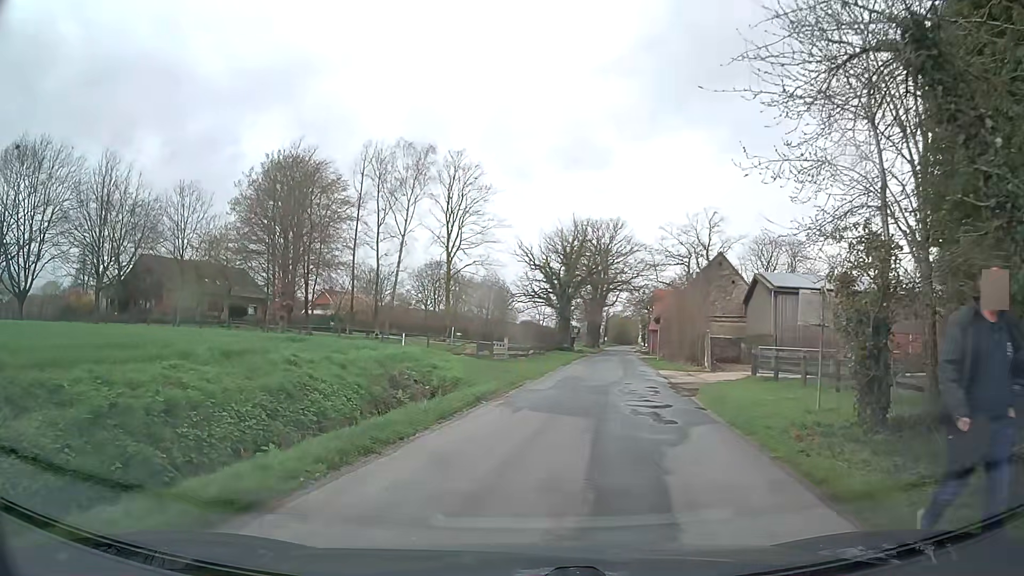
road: unclassified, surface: asphalt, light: Day
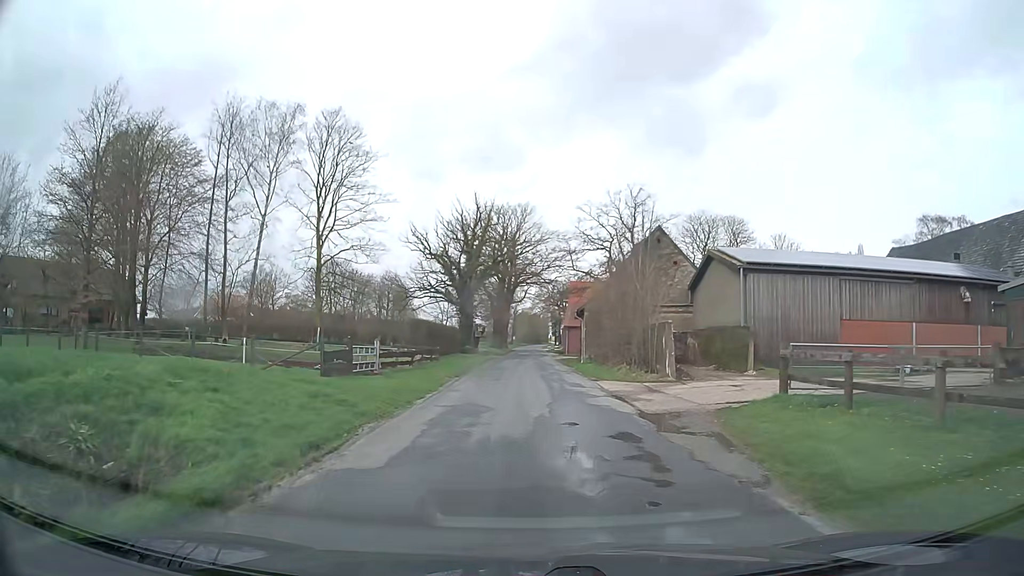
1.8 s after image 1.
(+1.0, +11.7) m; +9°
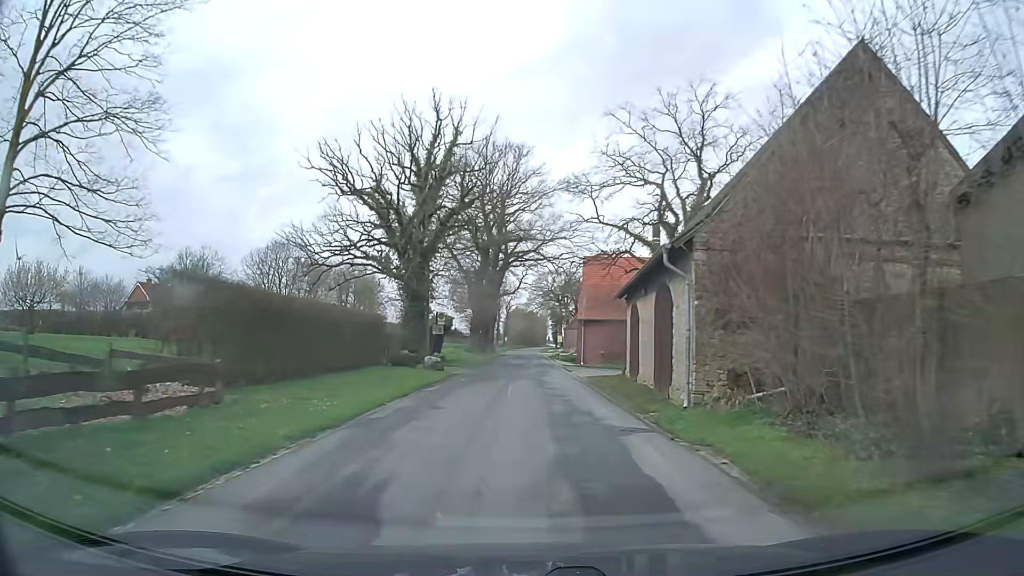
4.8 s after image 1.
(-0.1, +30.4) m; +1°
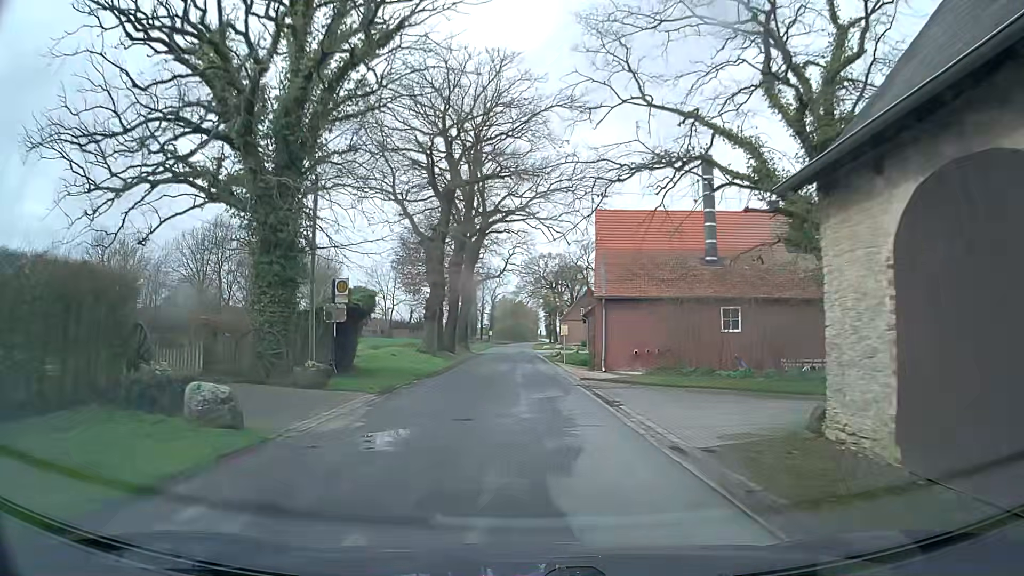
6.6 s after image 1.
(0.0, +21.7) m; 0°
